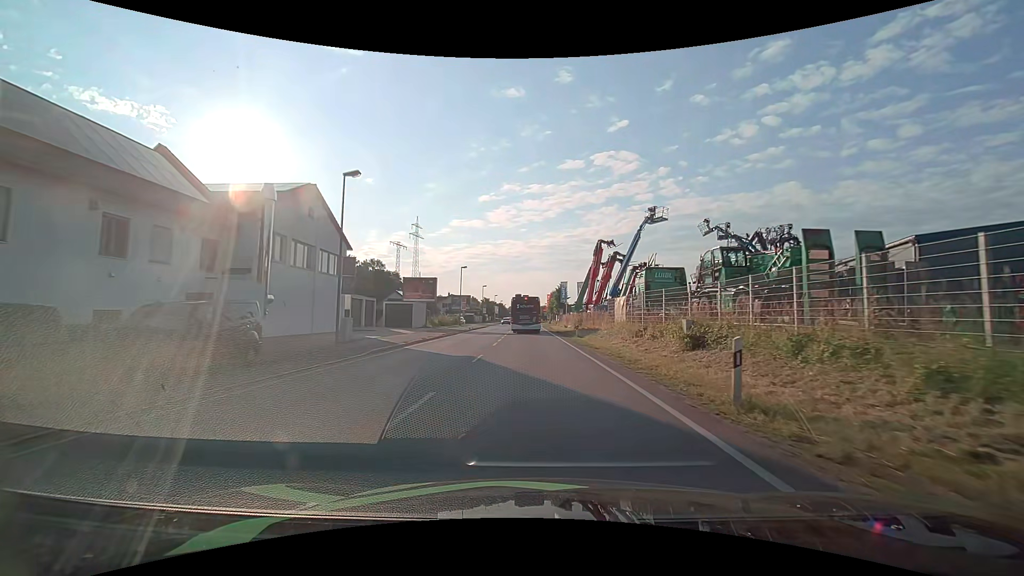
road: primary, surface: asphalt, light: Day
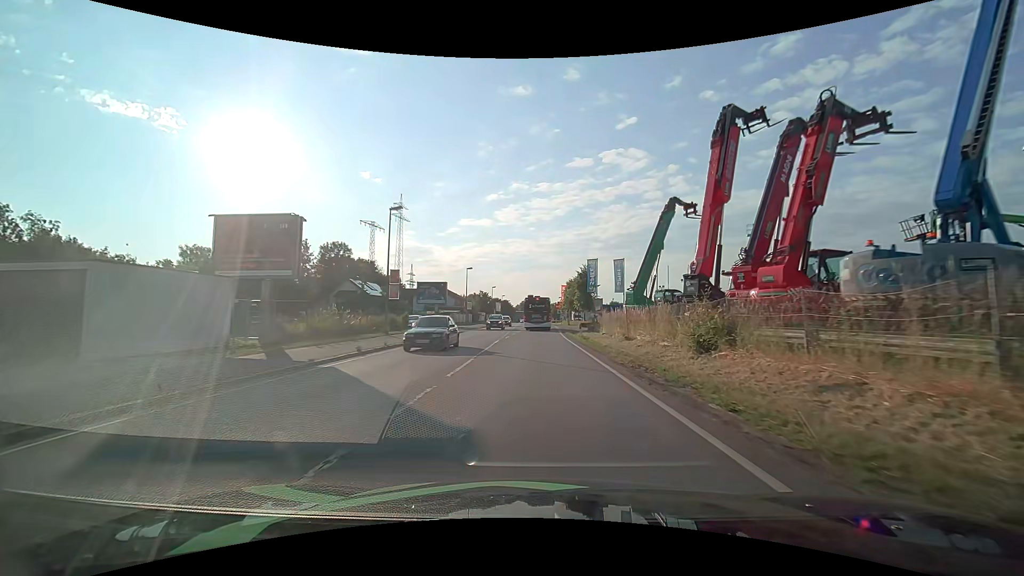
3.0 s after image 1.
(-0.2, +35.7) m; -1°
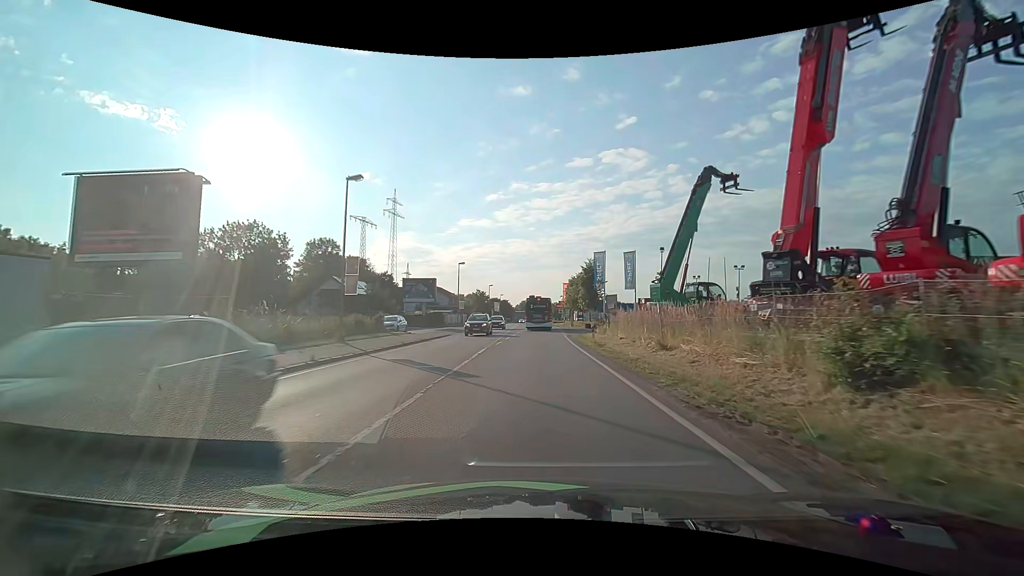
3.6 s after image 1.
(0.0, +7.0) m; +1°
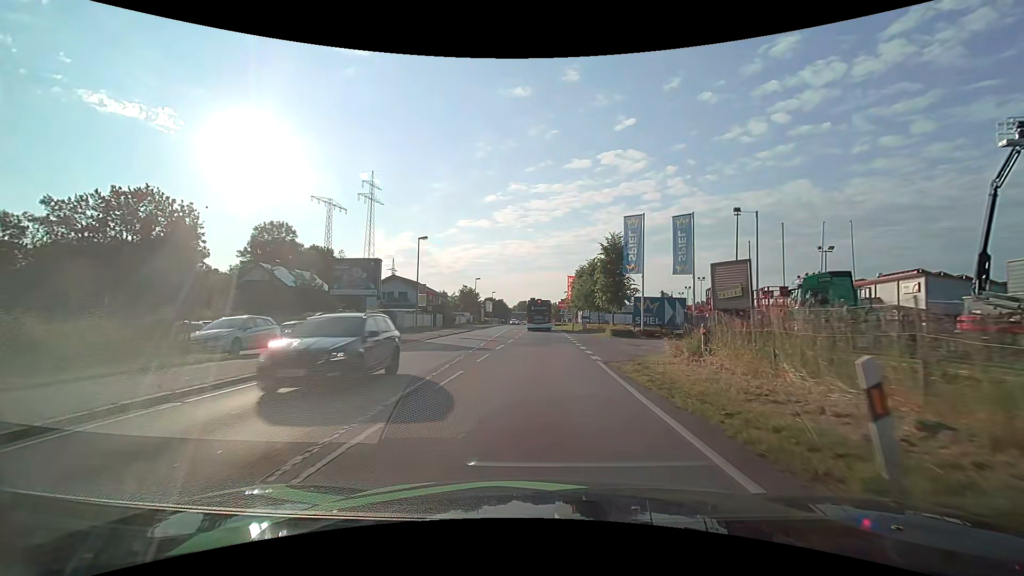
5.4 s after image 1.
(-0.2, +20.2) m; 0°
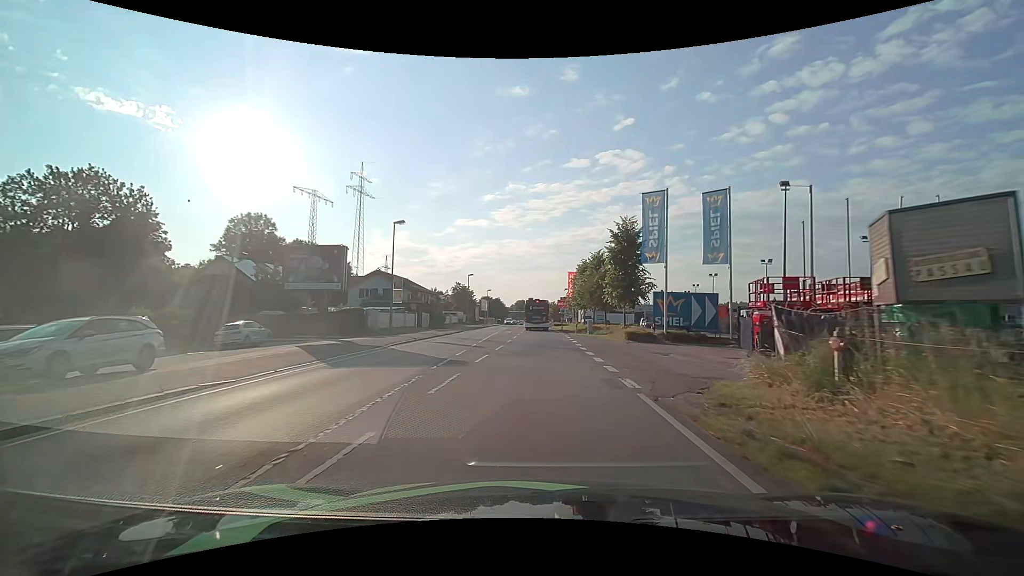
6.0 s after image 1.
(0.0, +6.6) m; 0°
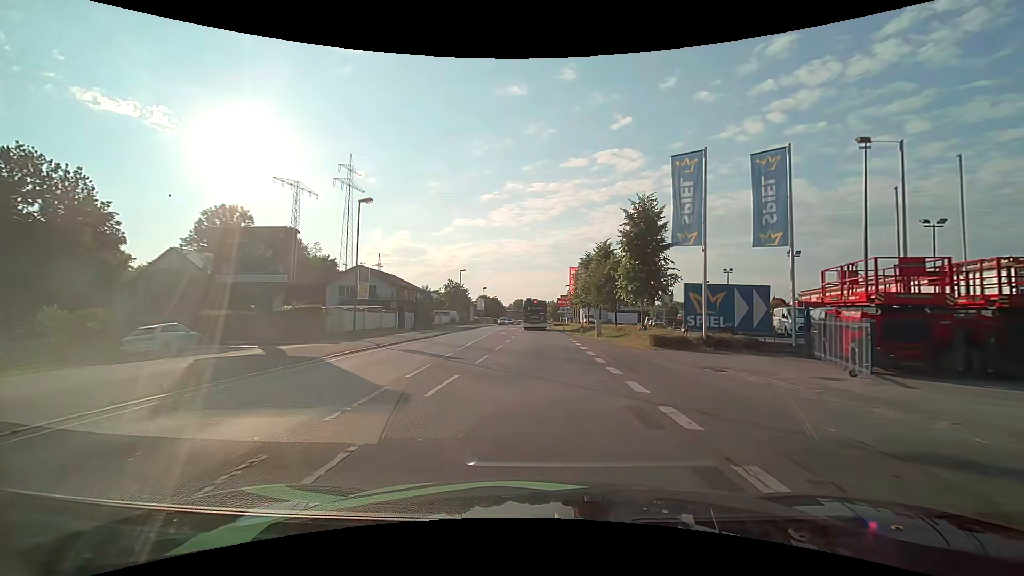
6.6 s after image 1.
(0.0, +6.5) m; 0°
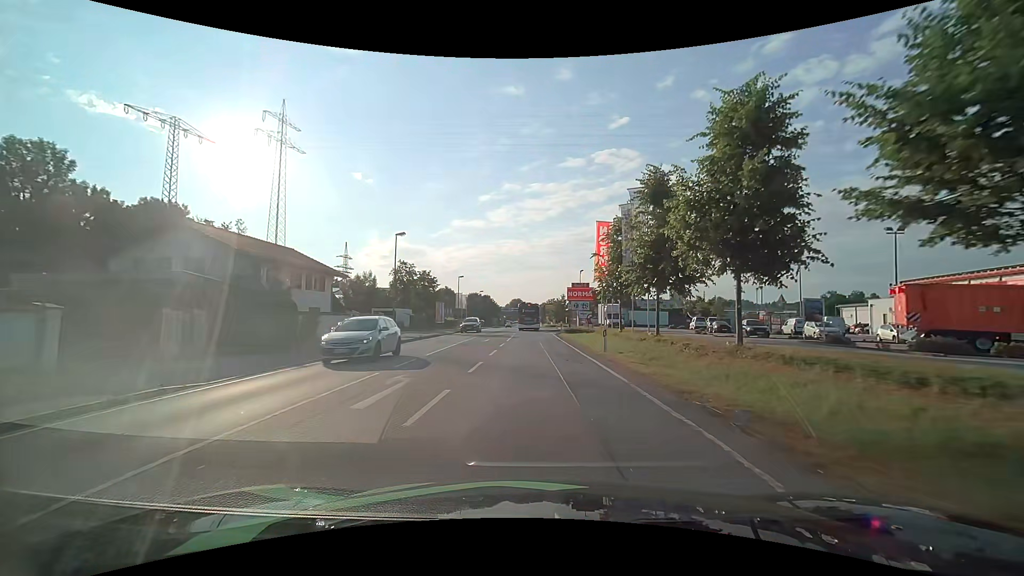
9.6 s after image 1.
(-0.1, +32.0) m; 0°
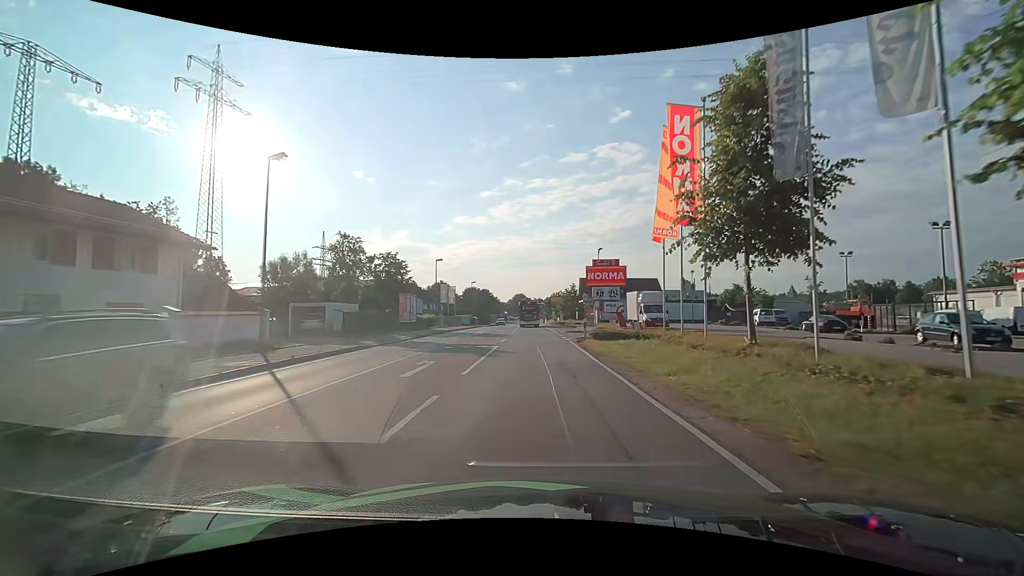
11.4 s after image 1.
(-0.1, +19.0) m; -1°
(0, +10) (0, +20) (0, +30) (-1, +40) (-1, +50) (-1, +60) (-1, +70) (-1, +80) (-1, +90) (-2, +100) m
